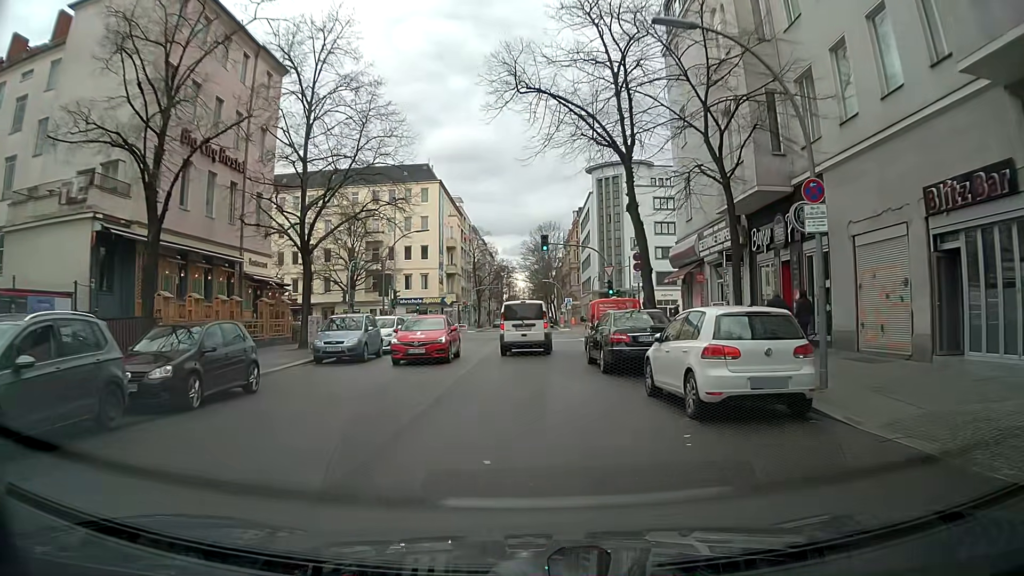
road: residential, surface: asphalt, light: Day
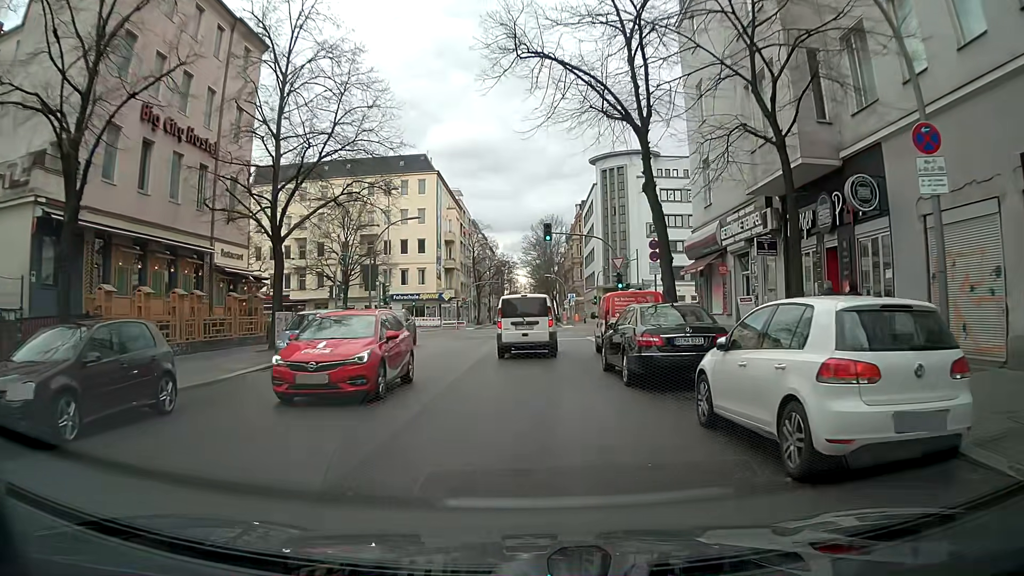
(0.0, +3.4) m; -1°
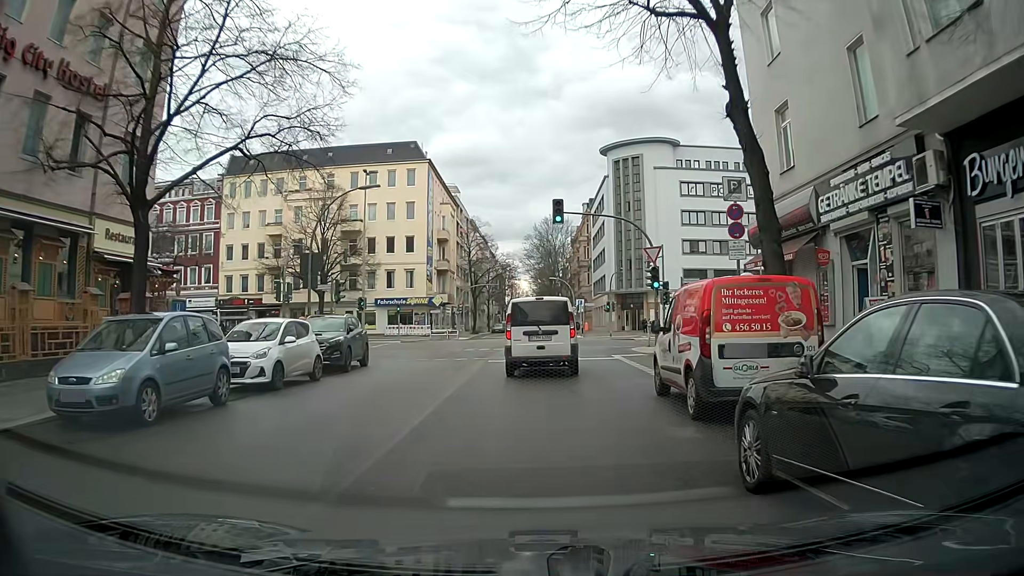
(-0.1, +9.7) m; -1°
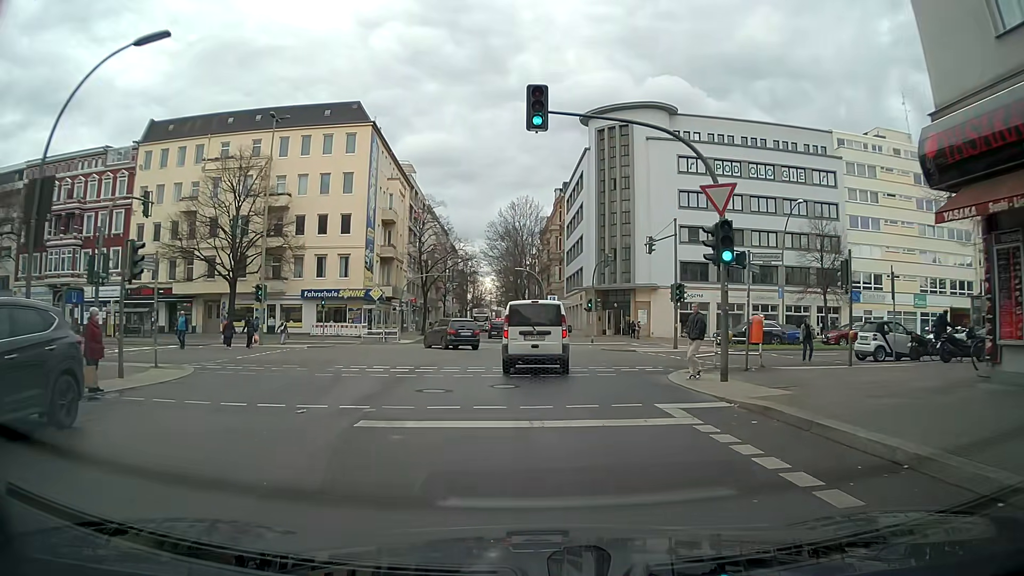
(+0.8, +14.1) m; +5°
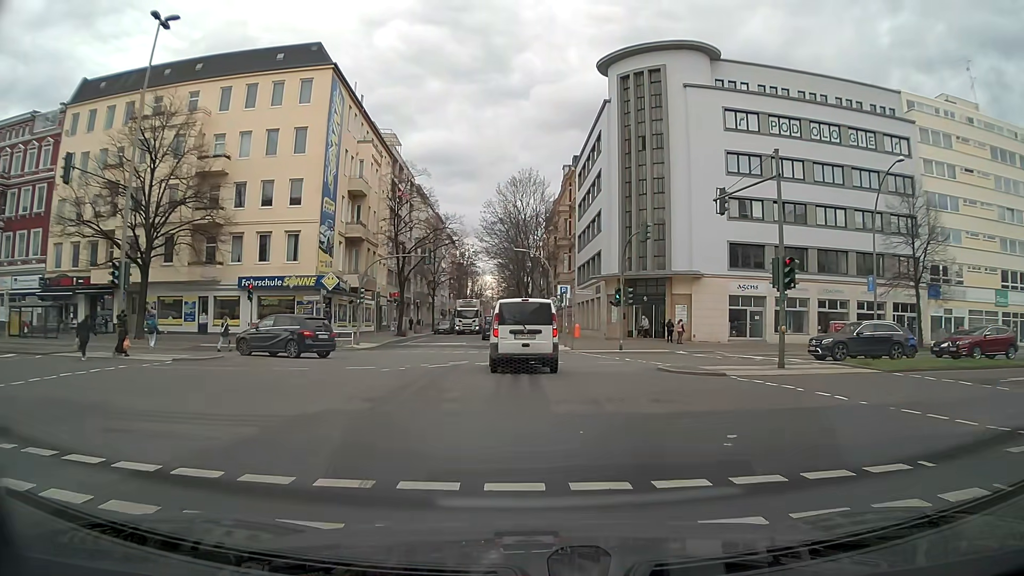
(0.0, +14.4) m; -1°
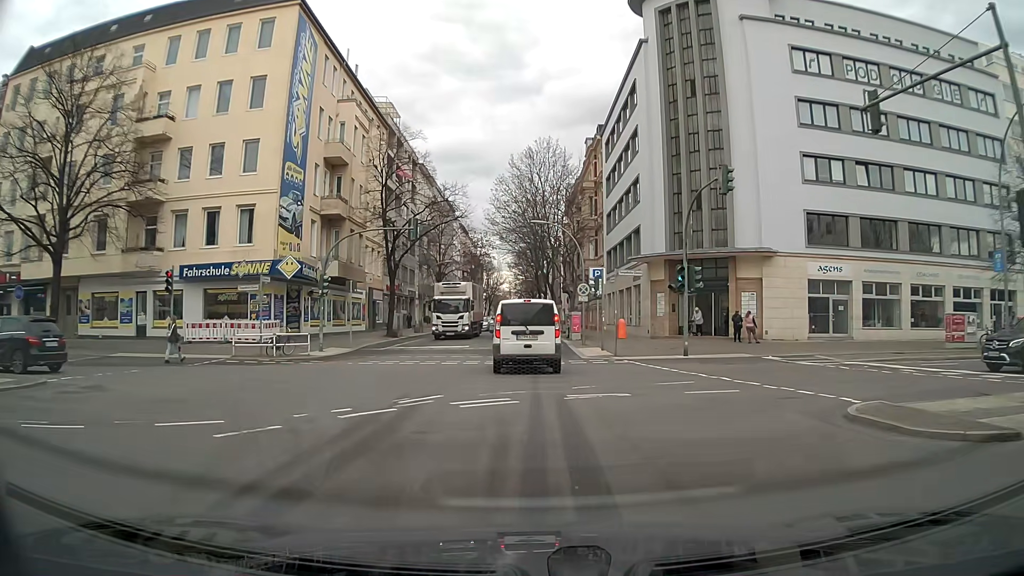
(+0.1, +10.8) m; 0°
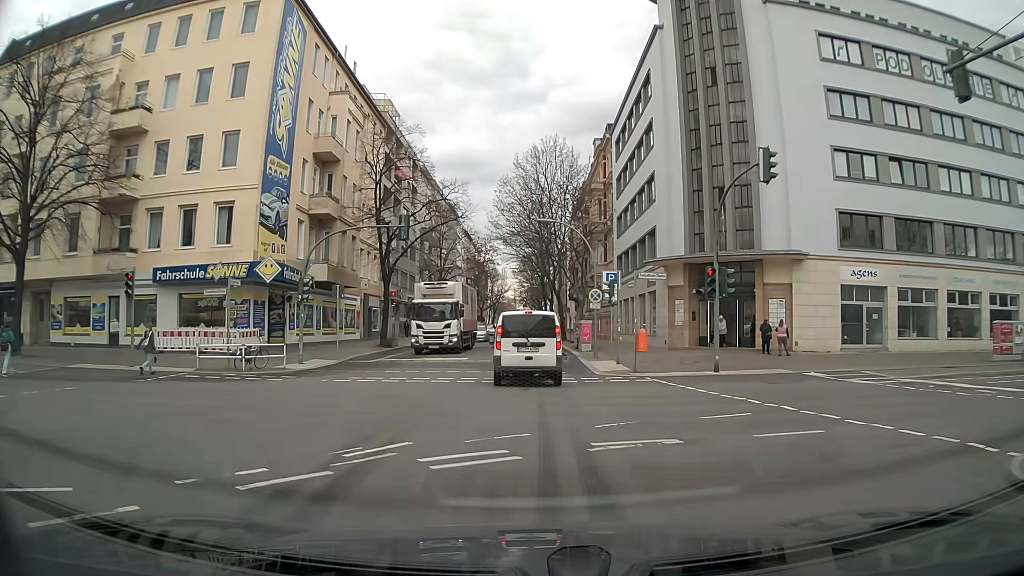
(-0.1, +3.4) m; -2°
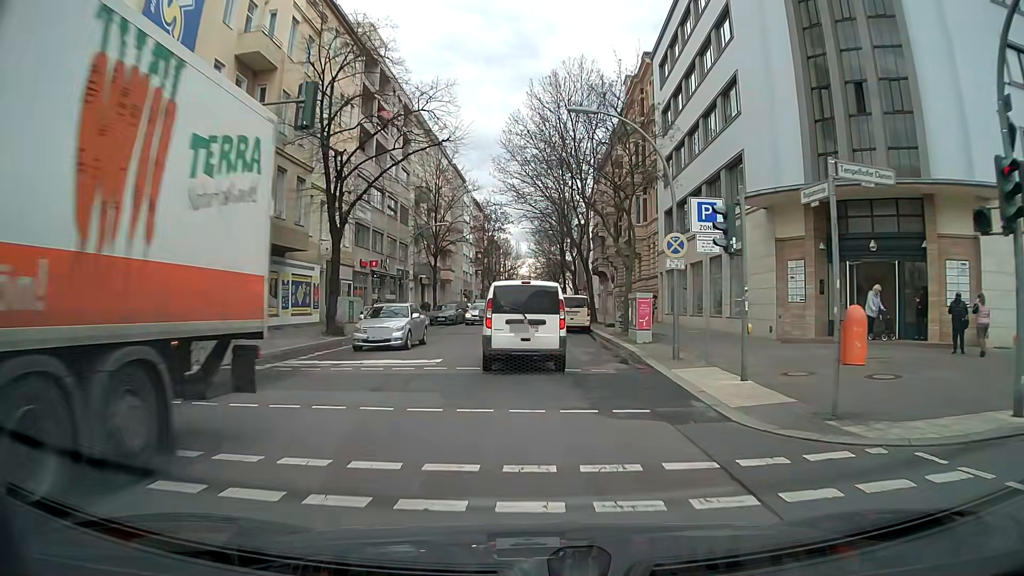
(0.0, +13.8) m; 0°
(0, +10) (0, +20) (0, +30) (0, +40) (0, +50) (0, +60) (0, +70) (0, +80) (0, +90) (+1, +100) m
